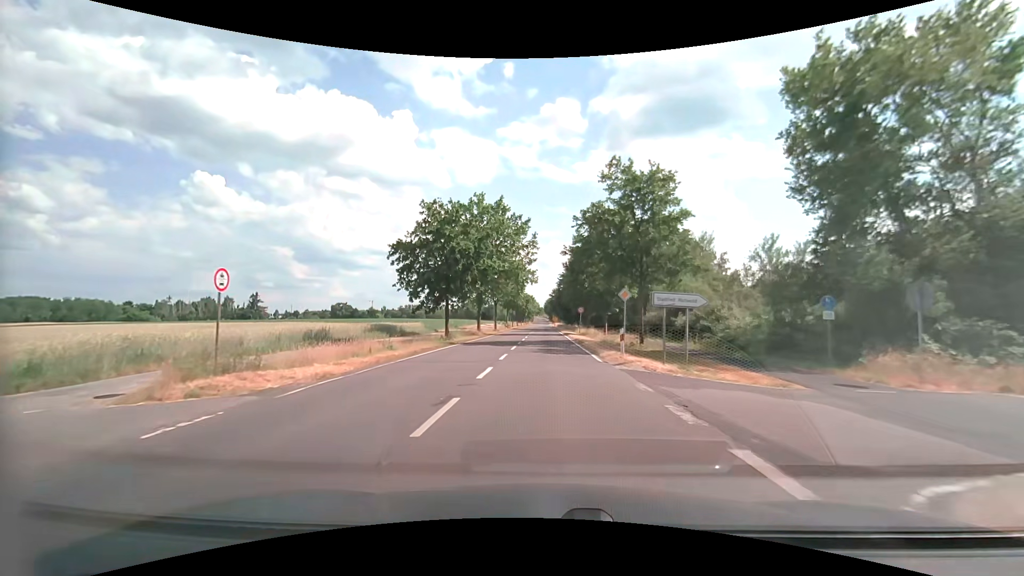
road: secondary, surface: asphalt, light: Day
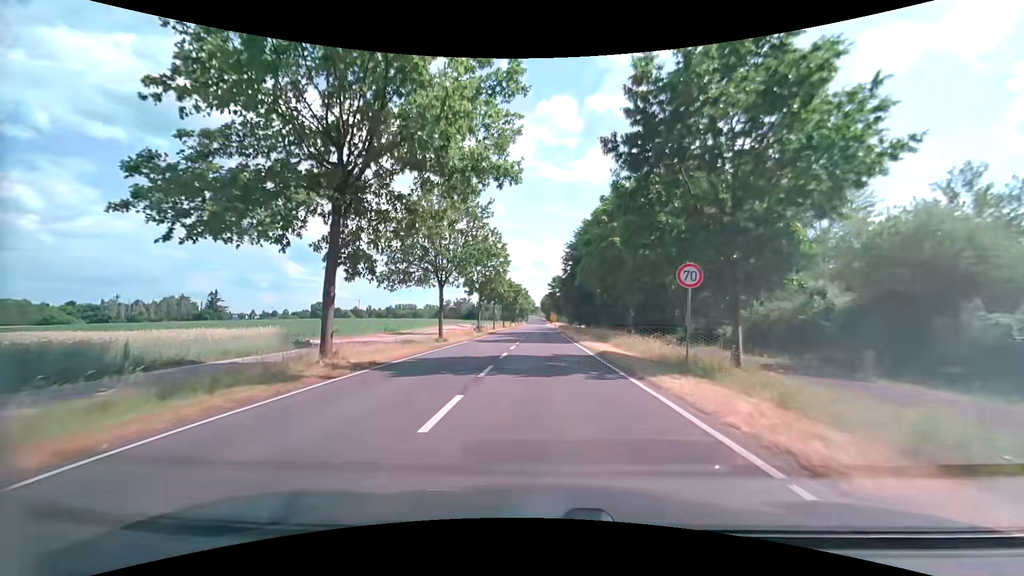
(0.0, +35.6) m; +1°
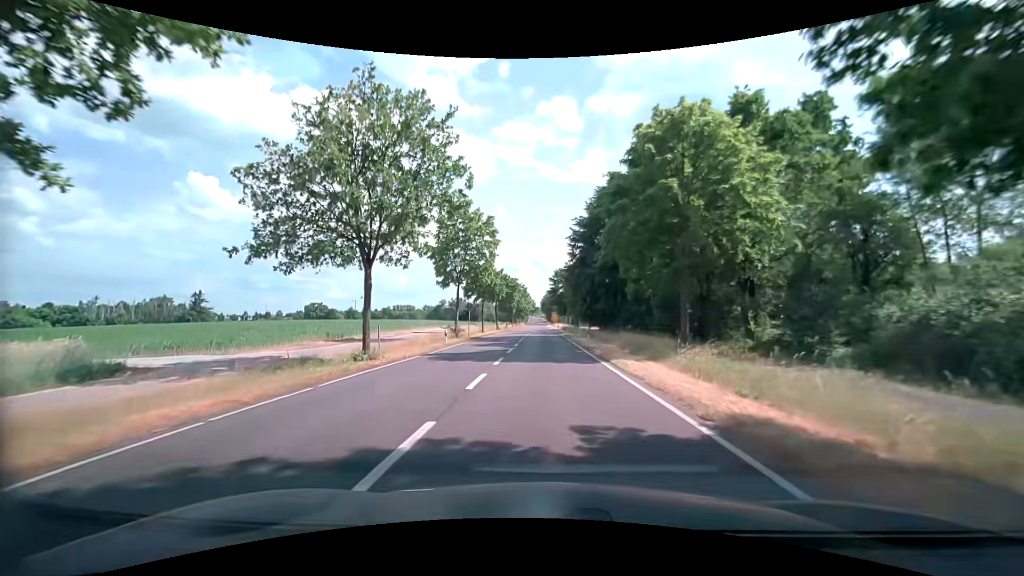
(0.0, +14.1) m; 0°
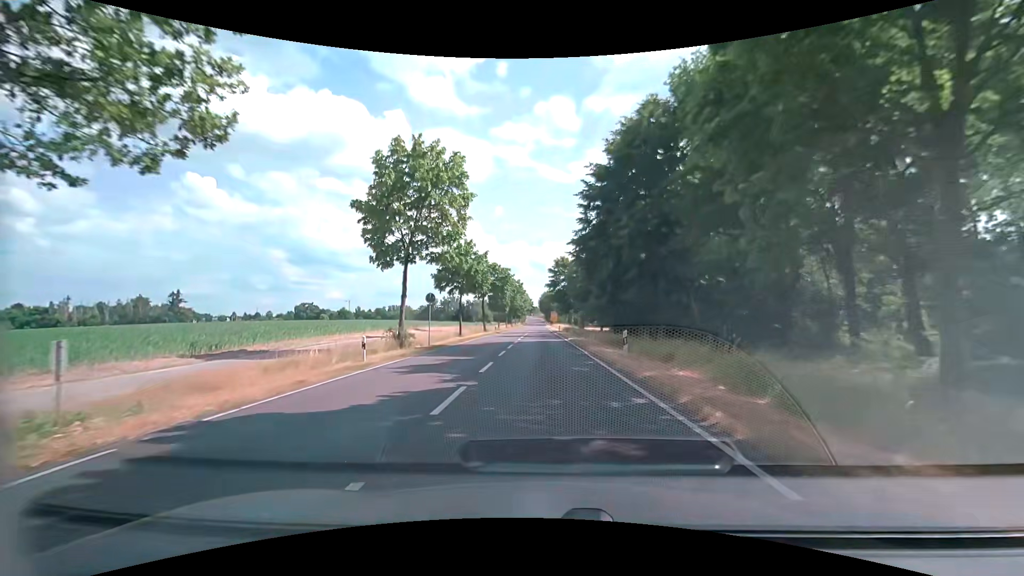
(-0.1, +14.8) m; 0°
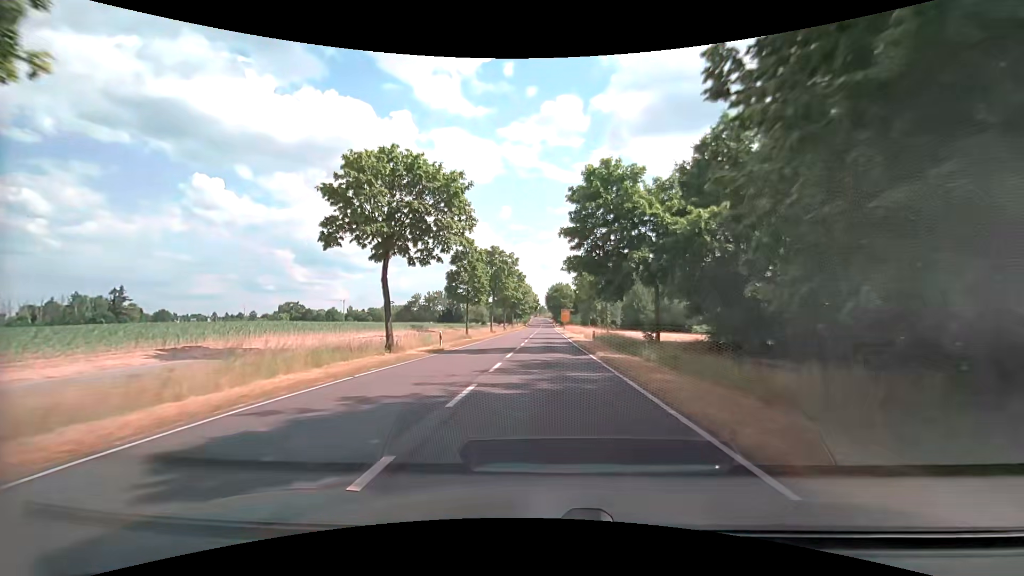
(-0.1, +41.3) m; 0°
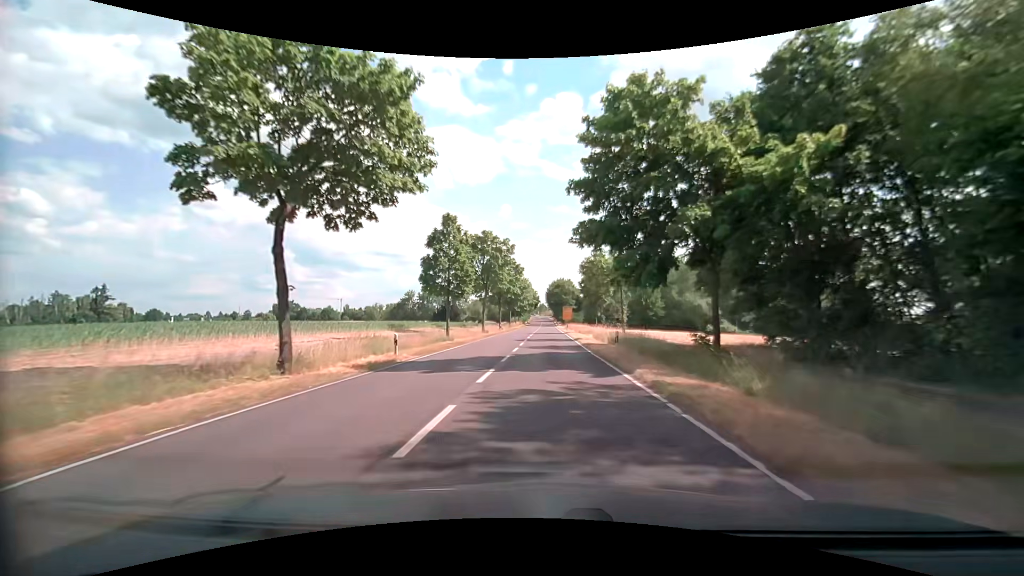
(-0.1, +9.1) m; -1°
(0, +10) (0, +20) (0, +30) (+1, +40) (+1, +50) (+1, +60) (+1, +70) (+1, +80) (+1, +90) (+2, +100) m
